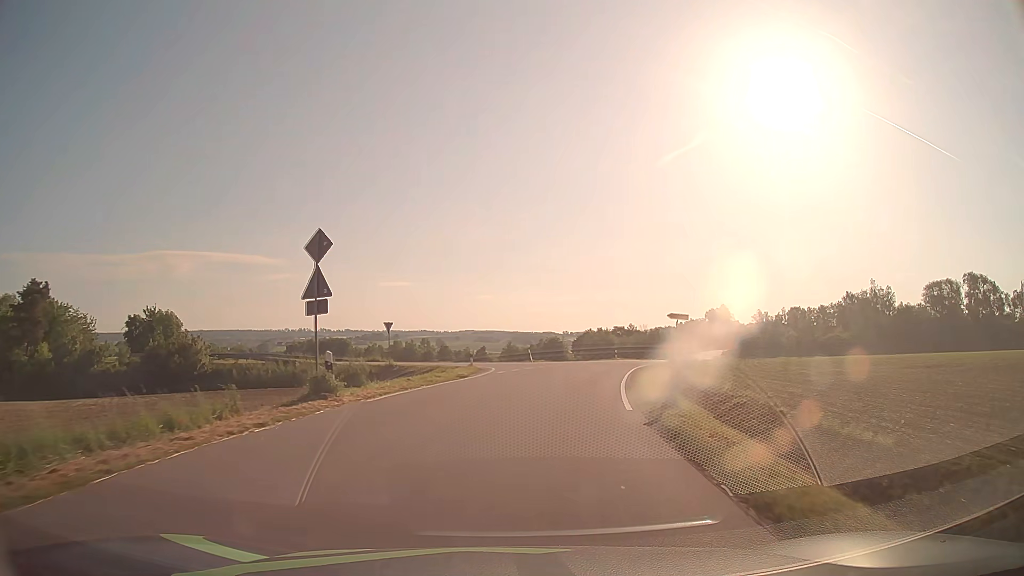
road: tertiary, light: Day
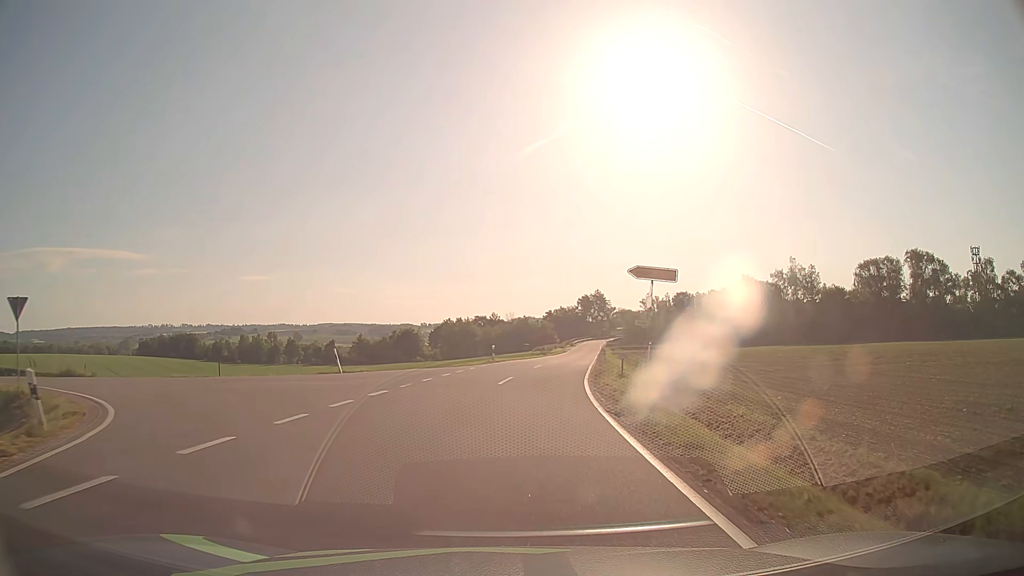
(+2.8, +26.5) m; +12°
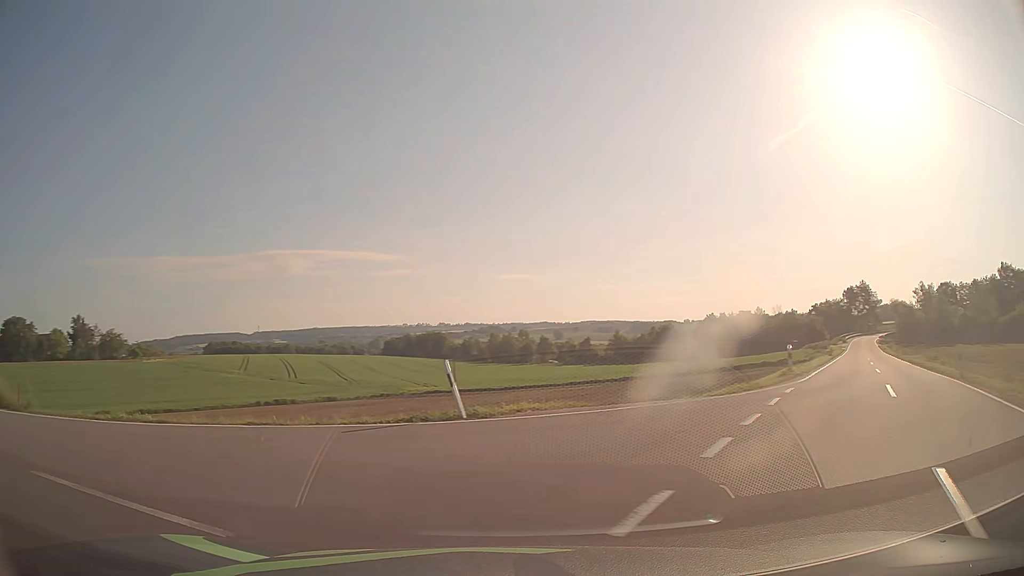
(-0.8, +17.2) m; -20°
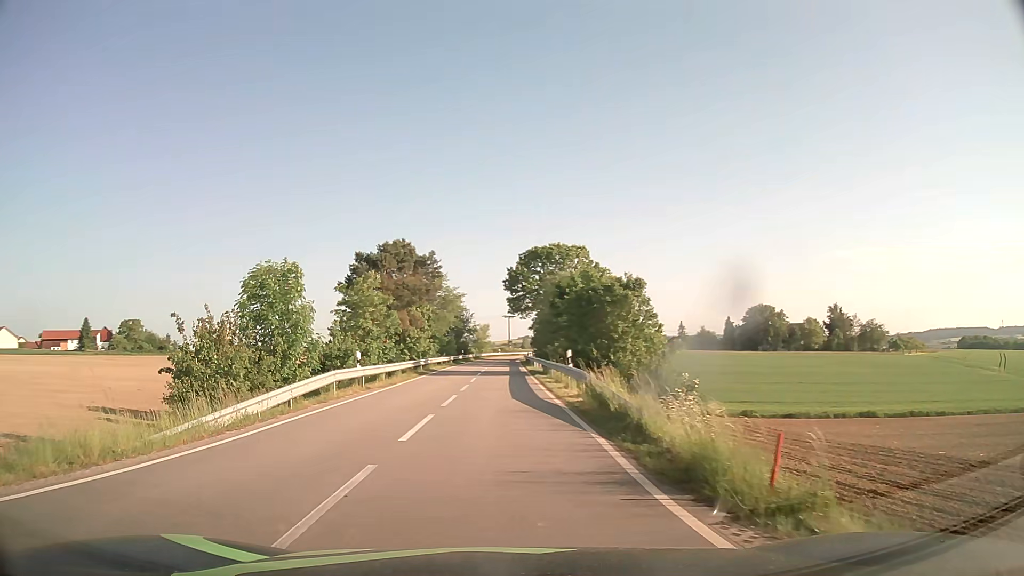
(-7.4, +10.5) m; -66°
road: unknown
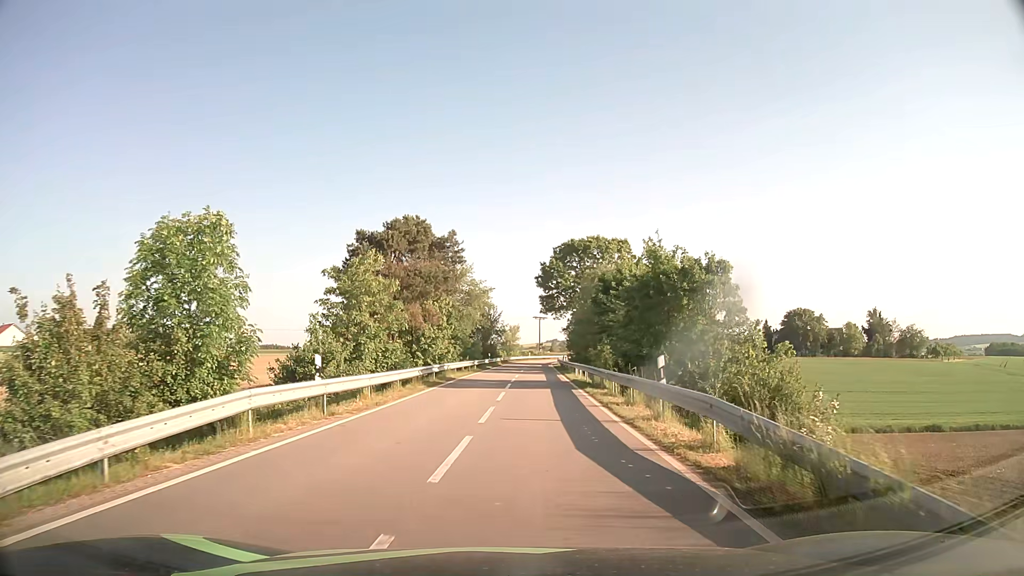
(-0.5, +9.0) m; -3°
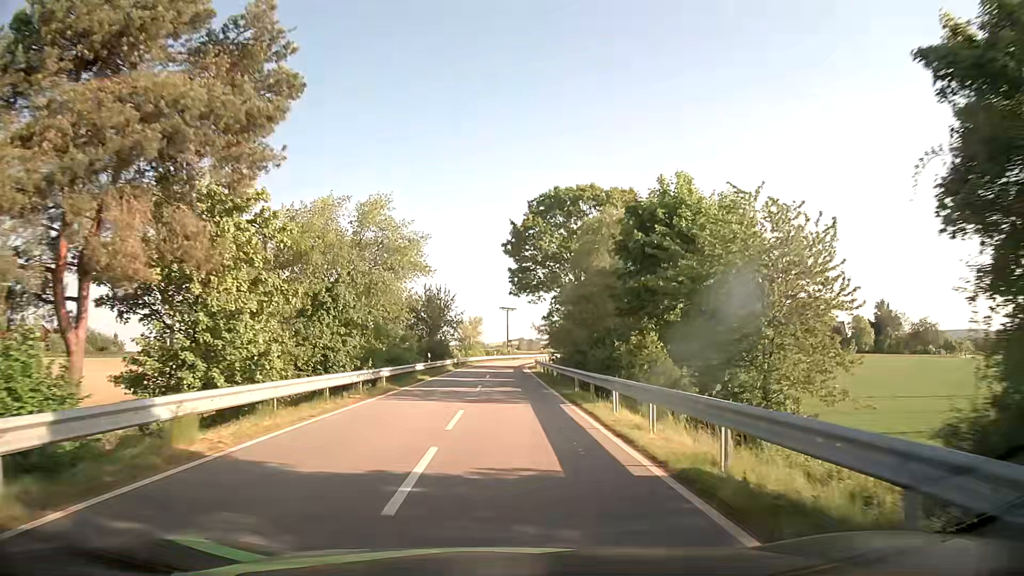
(+0.9, +26.0) m; +3°
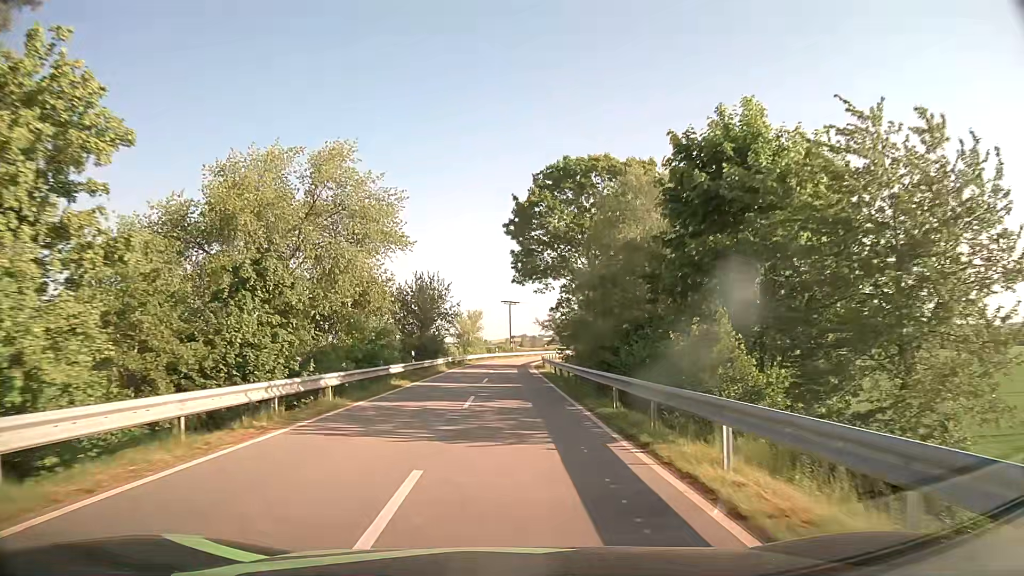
(0.0, +8.2) m; 0°
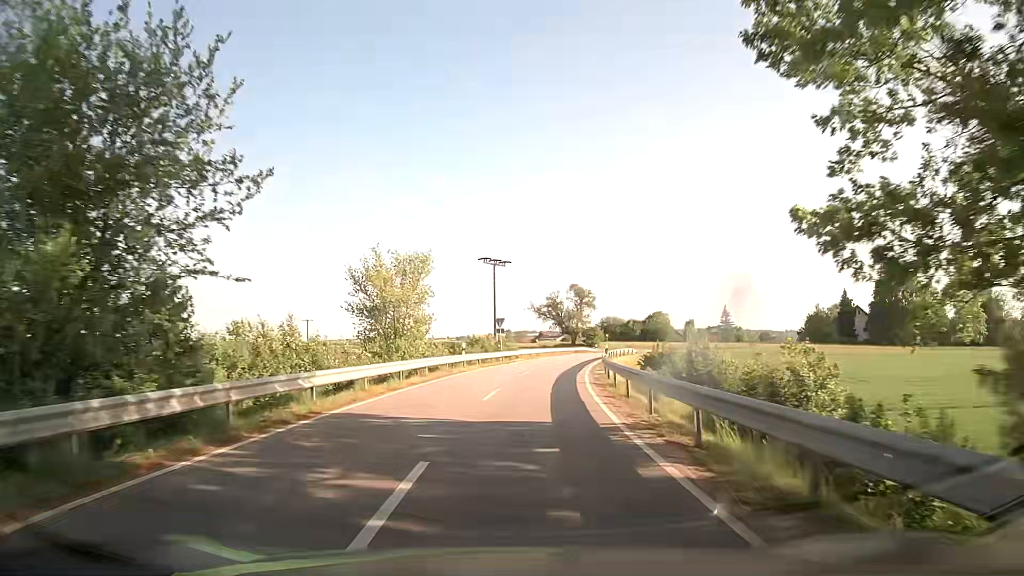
(-0.3, +47.0) m; +1°
(0, +10) (+1, +20) (+2, +30) (+3, +40) (+5, +50) (+7, +59) (+9, +69) (+12, +79) (+15, +88) (+19, +98) m
